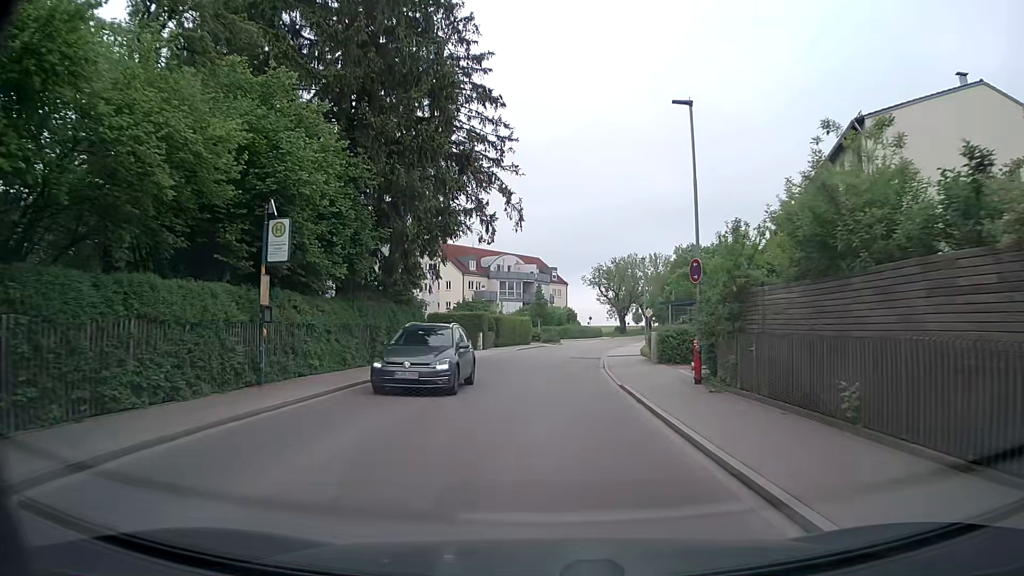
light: Day
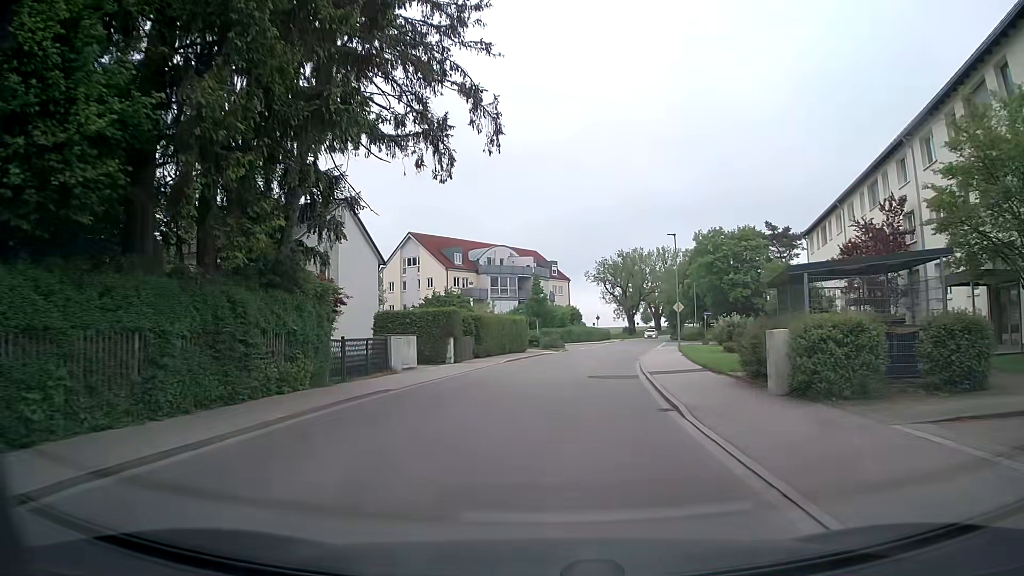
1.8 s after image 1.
(0.0, +13.8) m; 0°
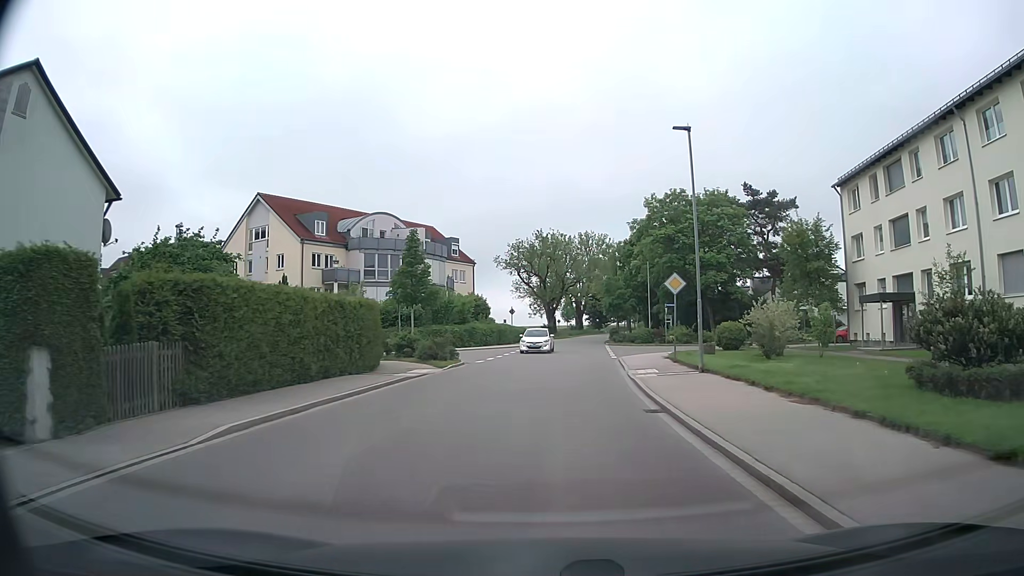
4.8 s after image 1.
(+1.0, +22.1) m; +8°
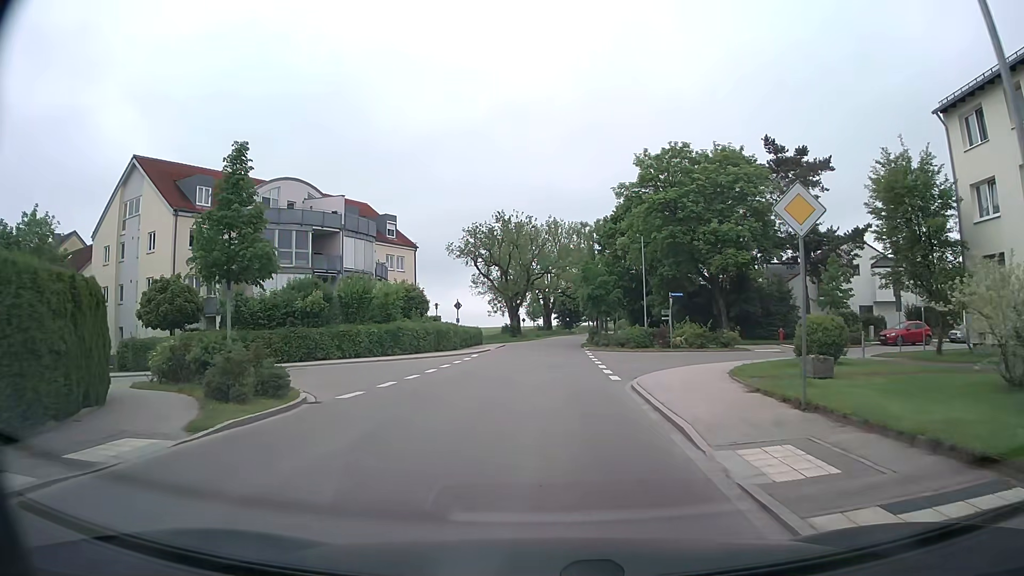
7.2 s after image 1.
(+0.5, +15.1) m; +2°
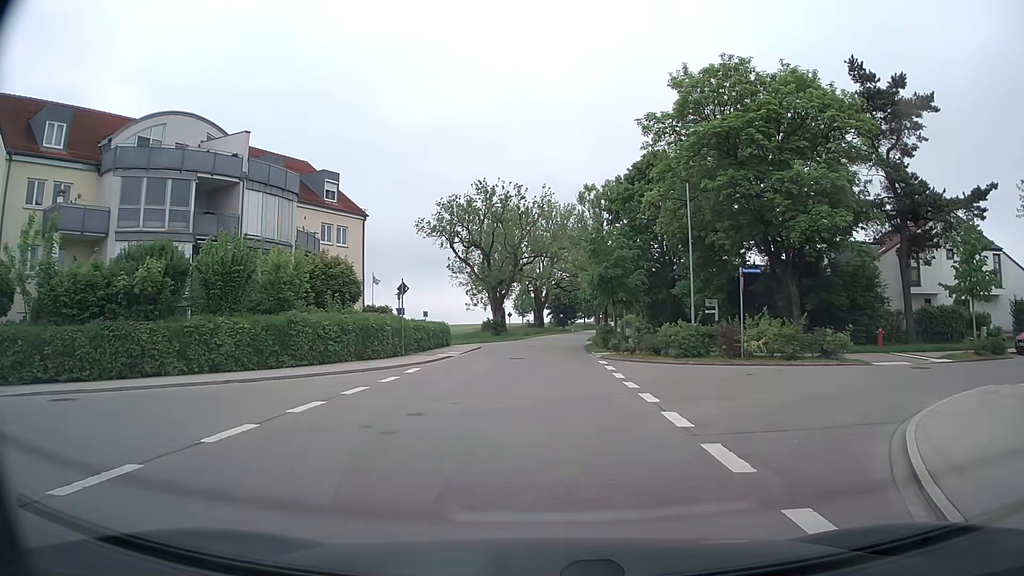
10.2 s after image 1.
(+0.1, +14.8) m; +1°
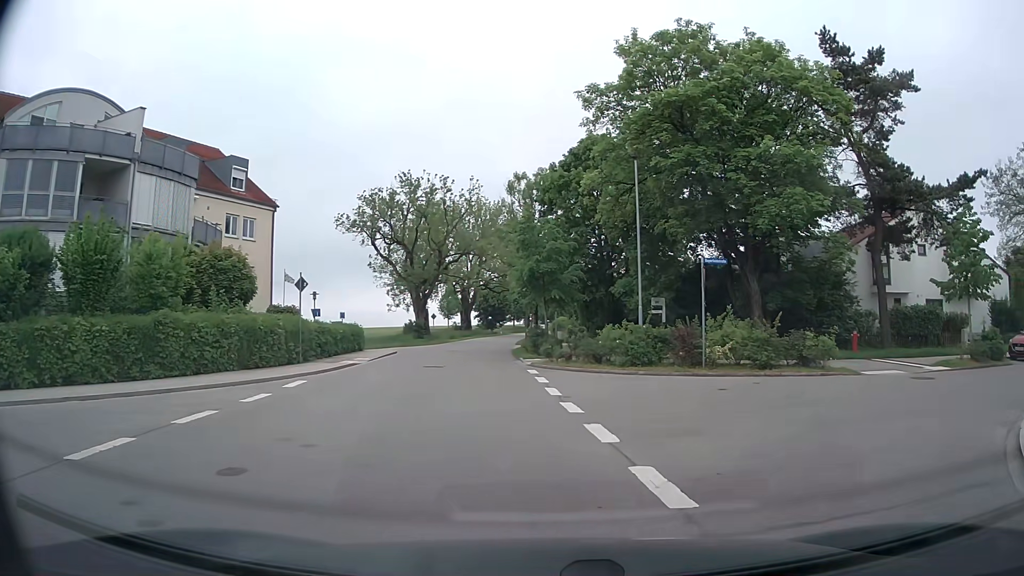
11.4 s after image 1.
(+0.2, +4.1) m; +6°
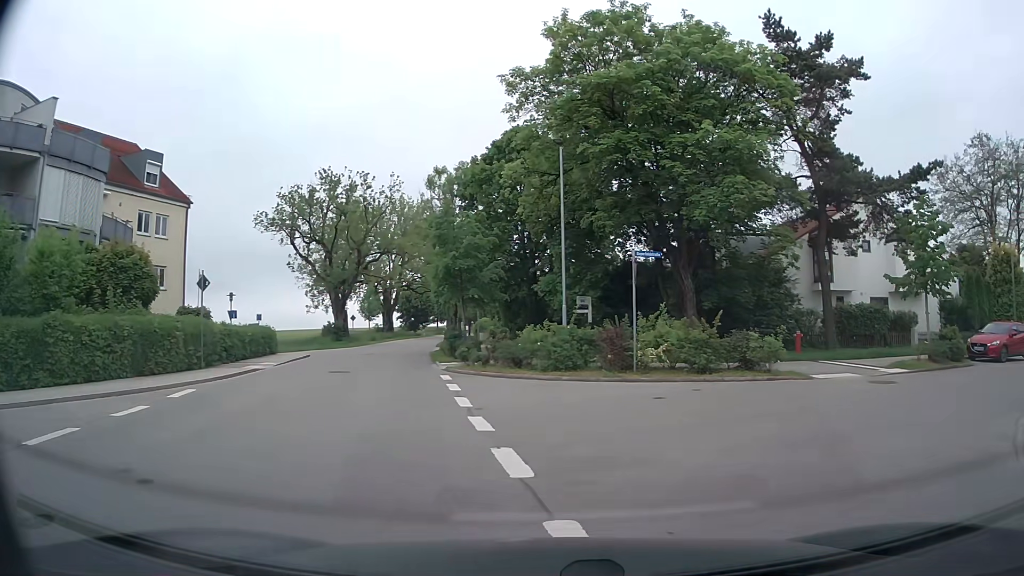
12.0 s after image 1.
(+0.1, +1.9) m; +6°
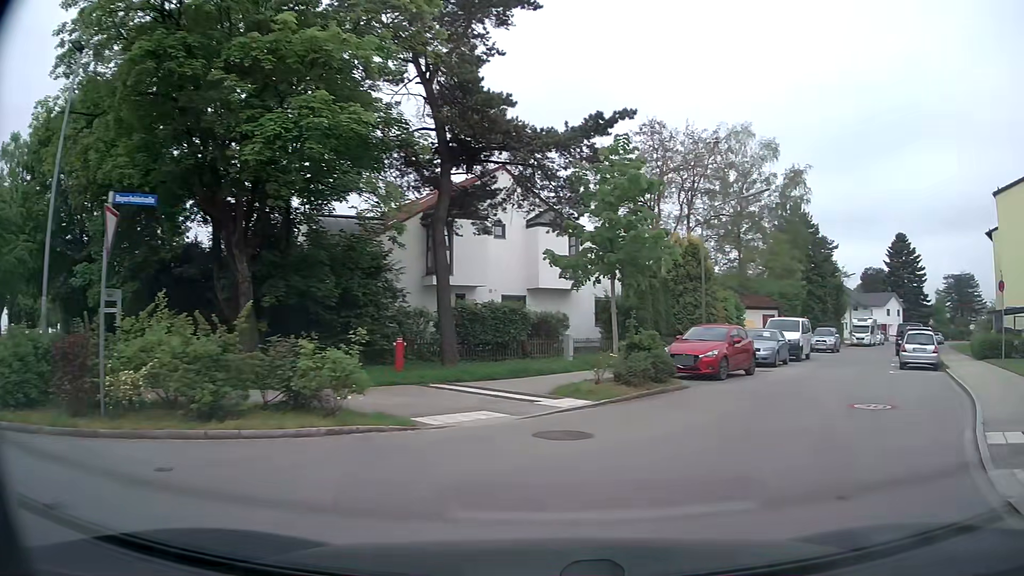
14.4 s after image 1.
(+2.3, +7.8) m; +33°
